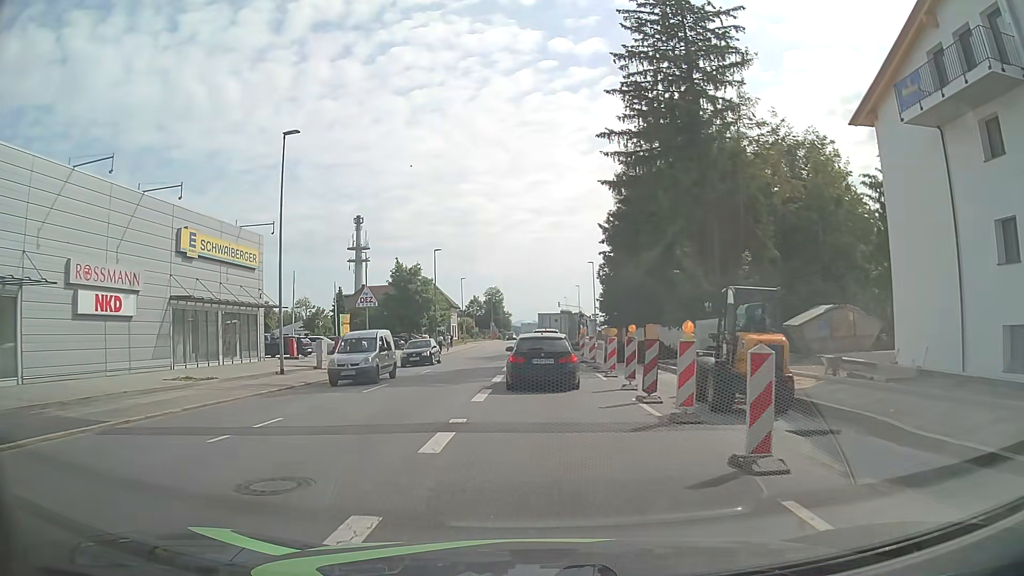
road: tertiary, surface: asphalt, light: Day
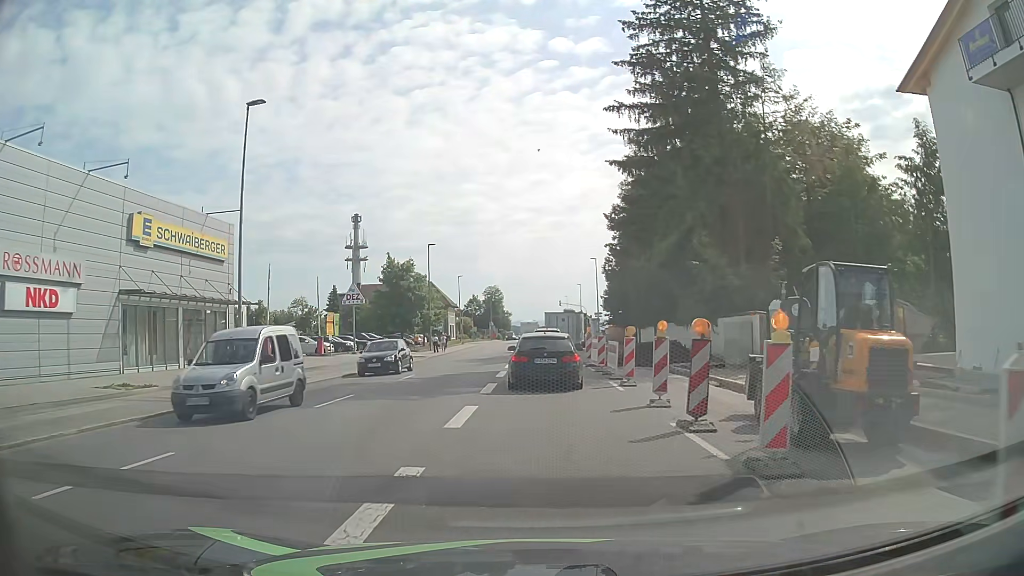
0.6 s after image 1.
(0.0, +4.1) m; 0°
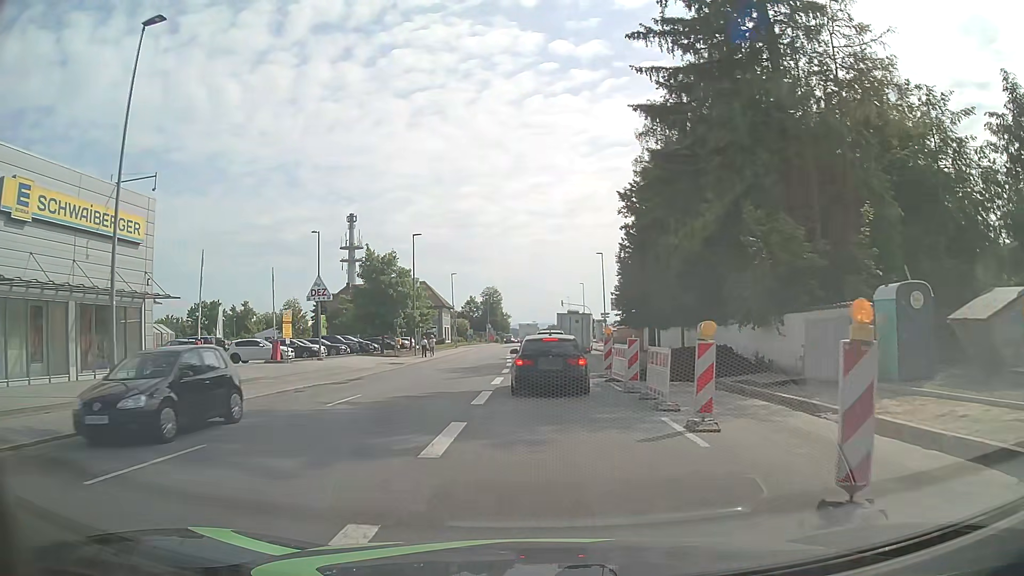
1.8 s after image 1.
(0.0, +8.1) m; 0°
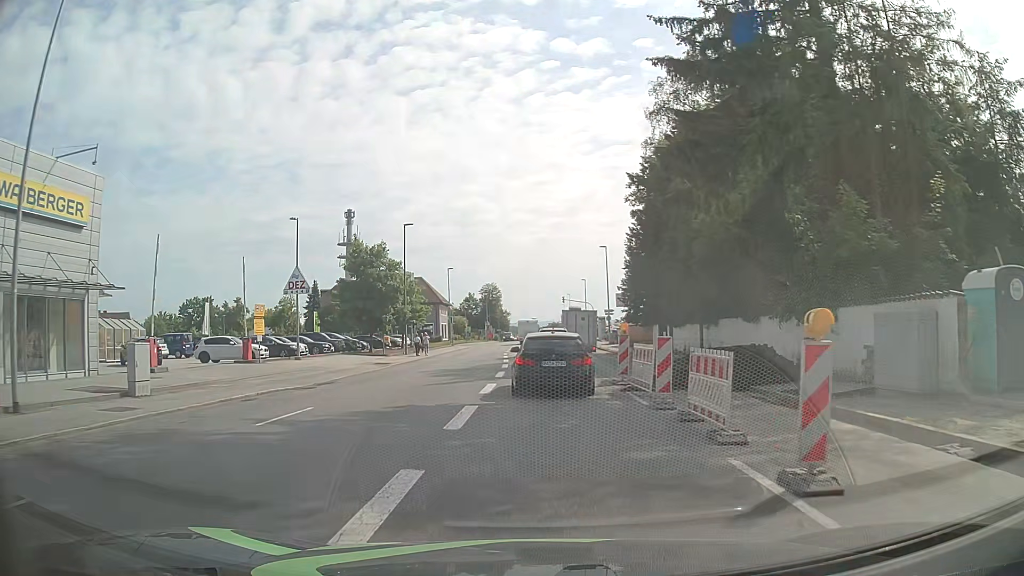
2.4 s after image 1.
(0.0, +4.0) m; 0°
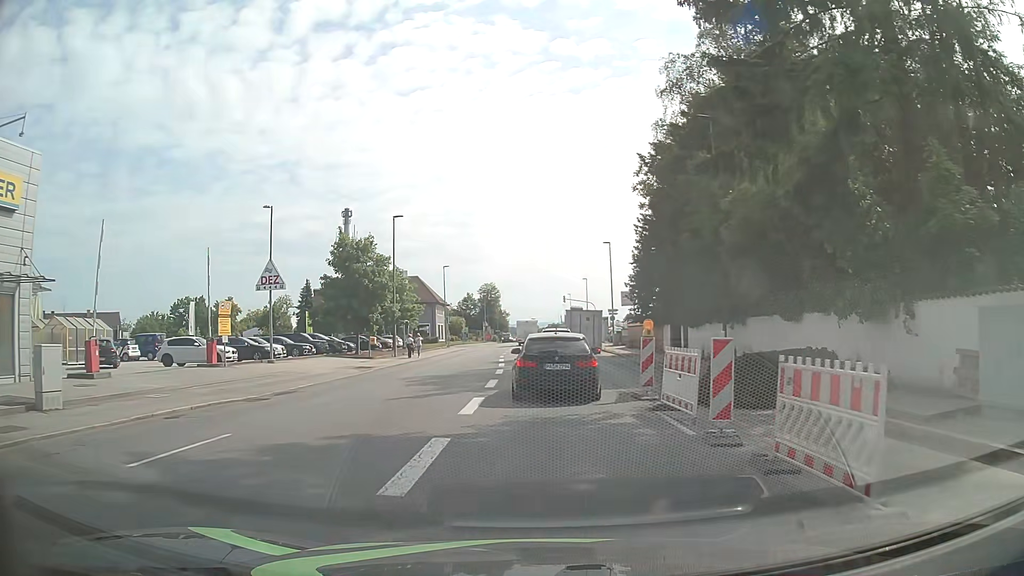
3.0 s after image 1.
(0.0, +4.0) m; 0°
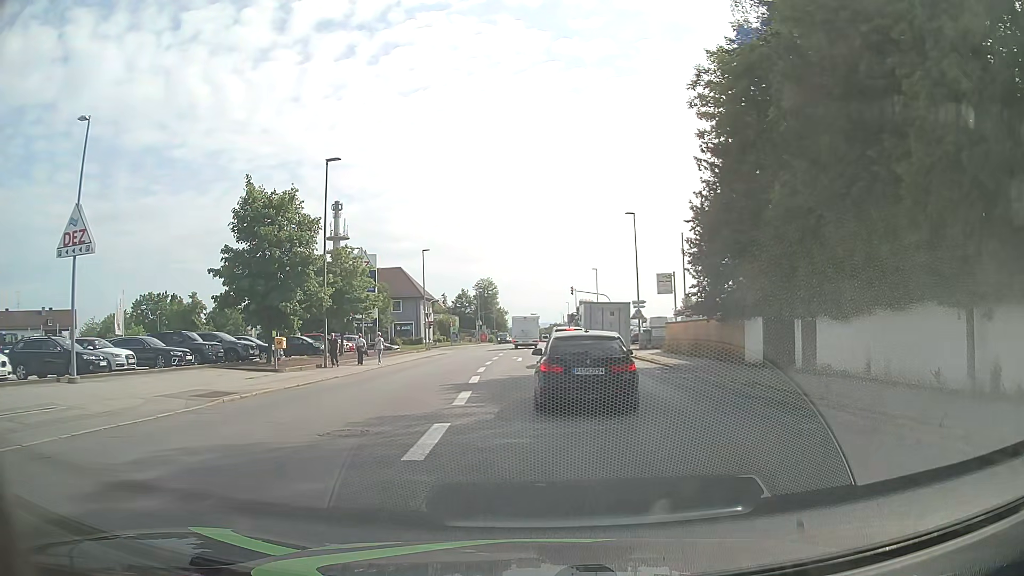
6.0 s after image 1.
(0.0, +16.3) m; -1°
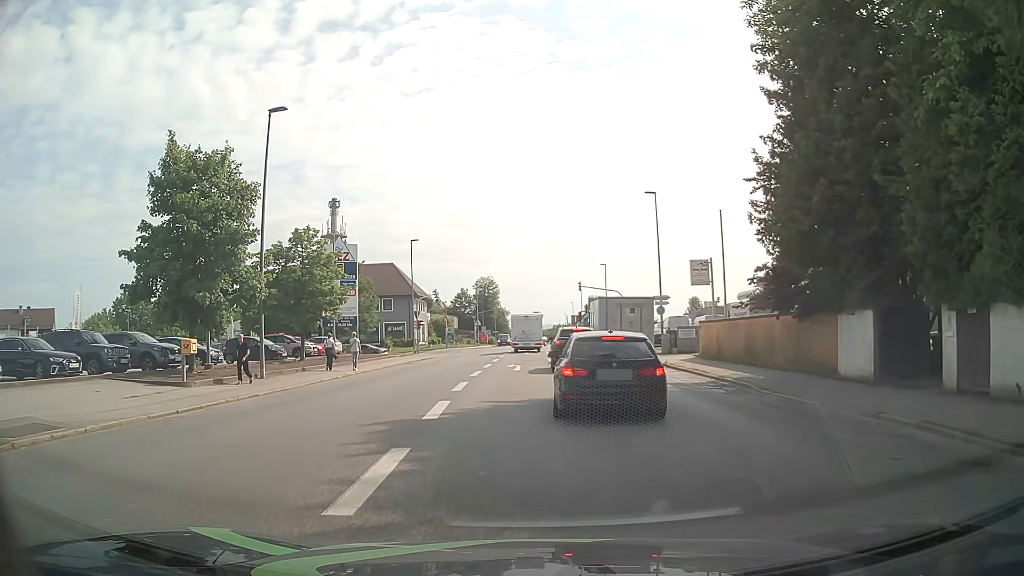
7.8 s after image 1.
(+0.1, +8.1) m; +1°
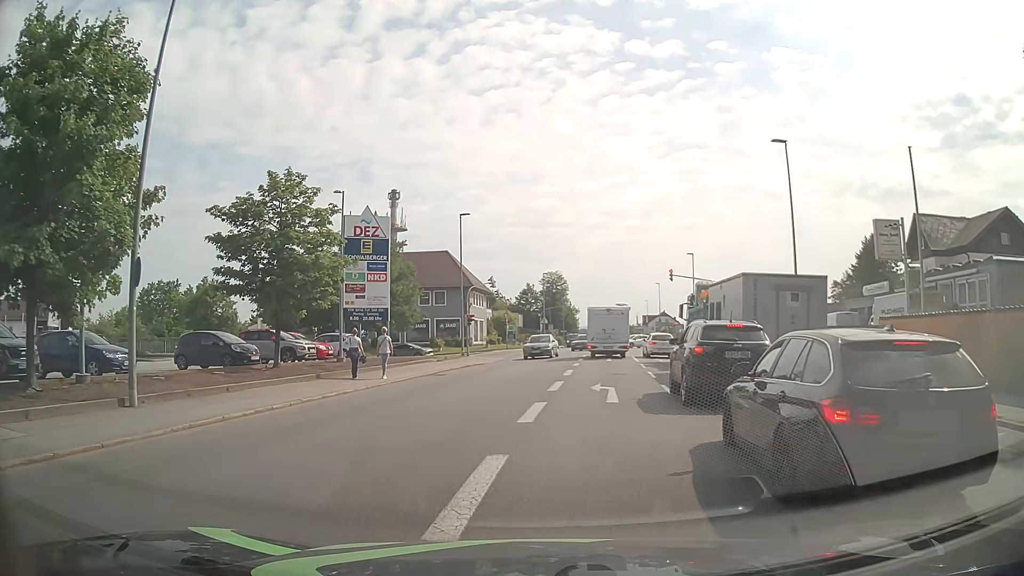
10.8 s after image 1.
(-0.9, +12.4) m; -7°
